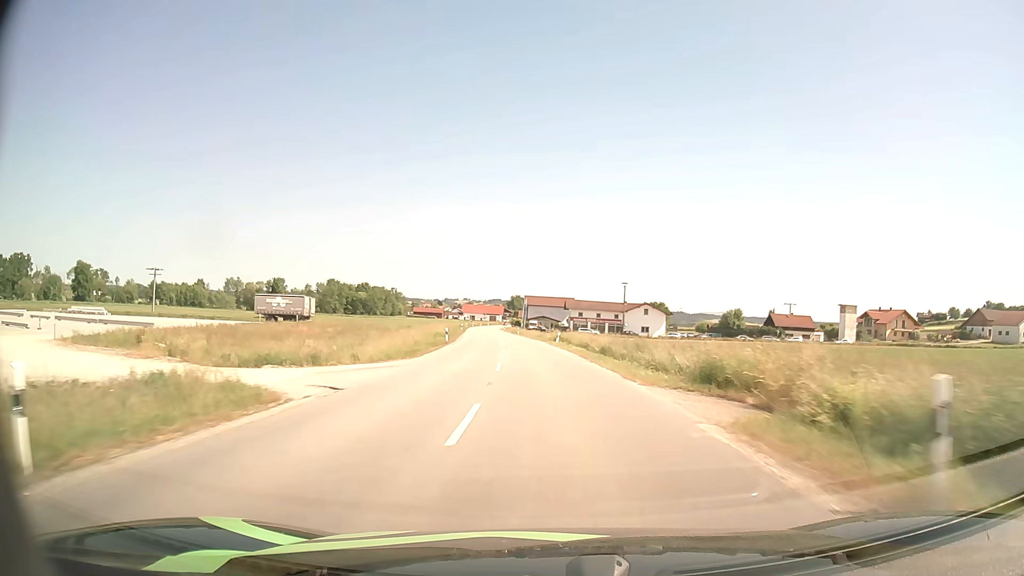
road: secondary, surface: asphalt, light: Day
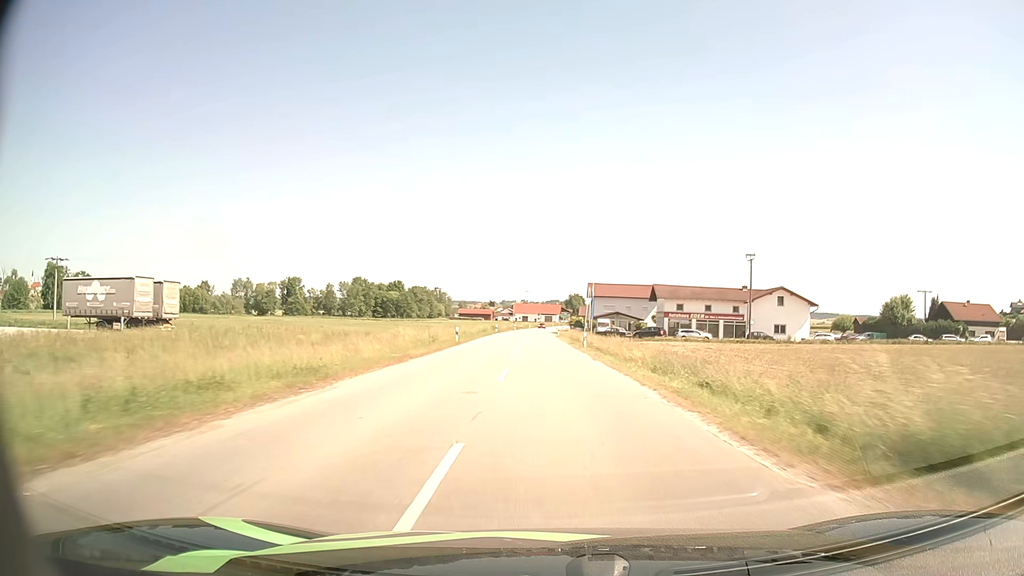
(-2.6, +51.8) m; -5°
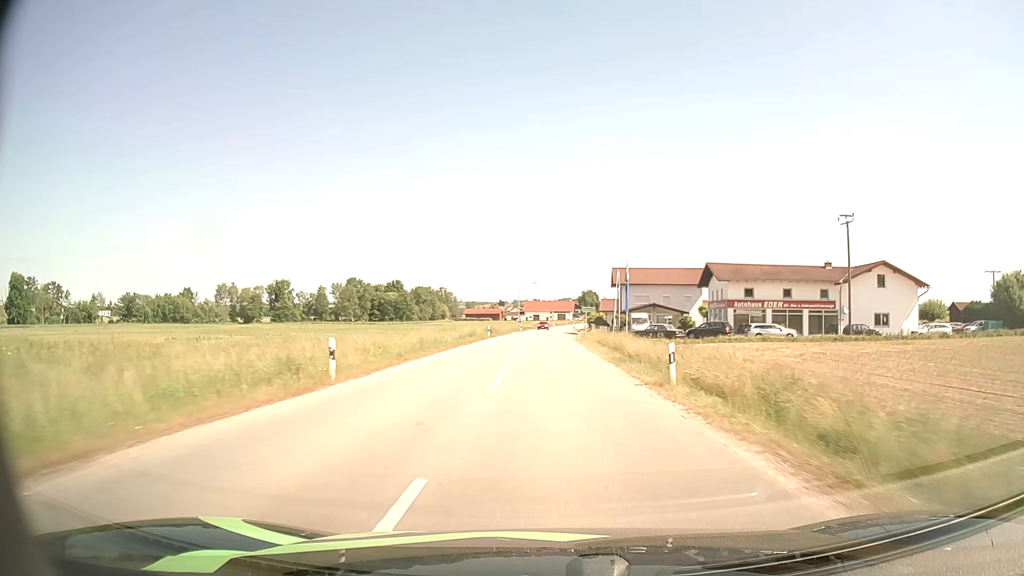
(-0.3, +25.6) m; -1°
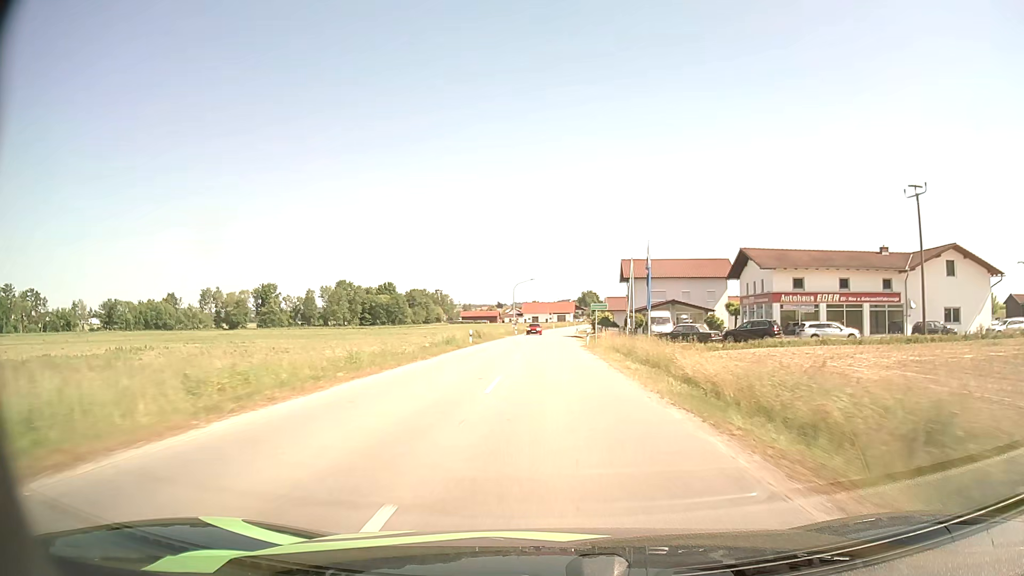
(0.0, +12.8) m; 0°
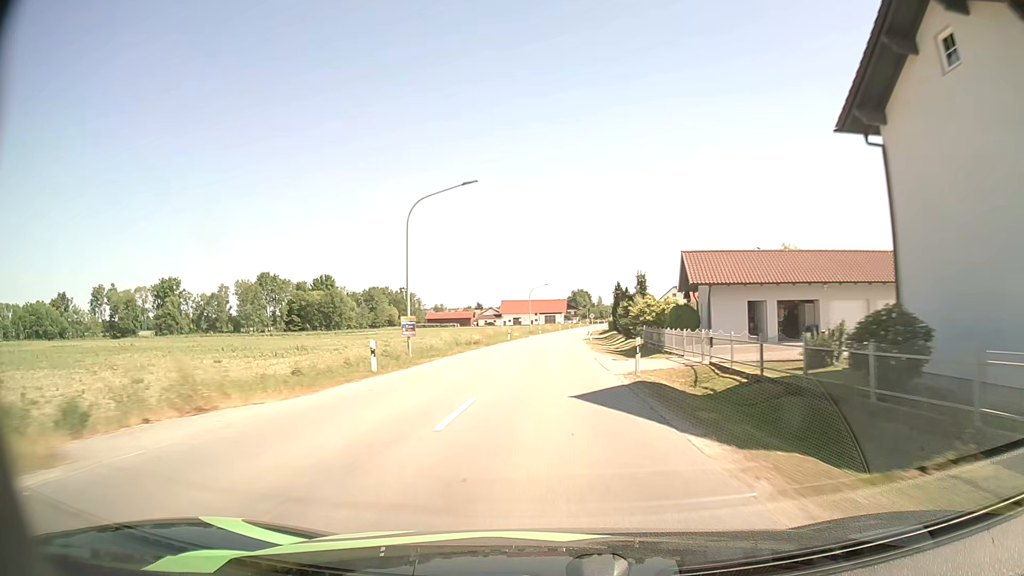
(+0.6, +64.6) m; +1°
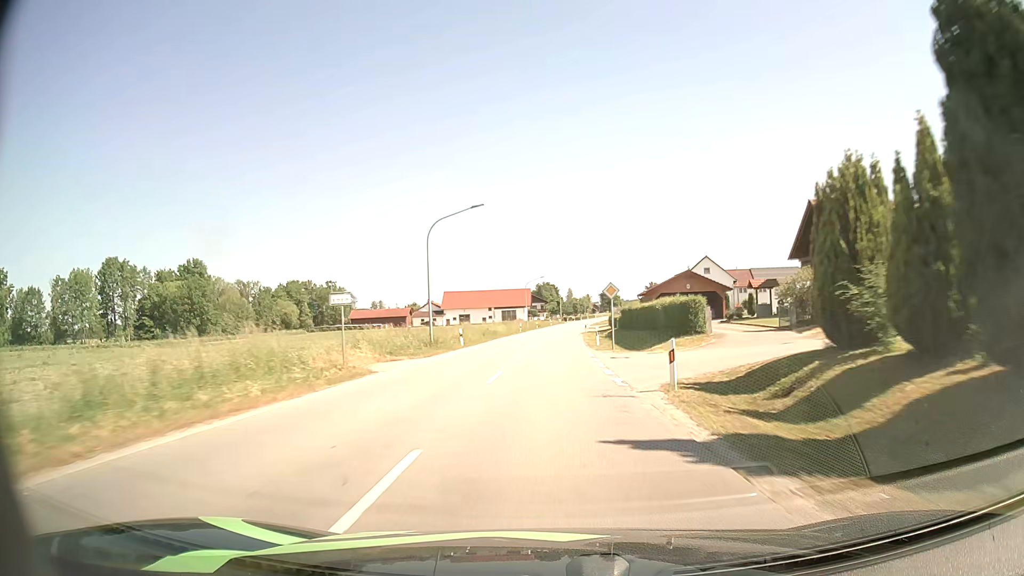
(+1.6, +65.3) m; +3°
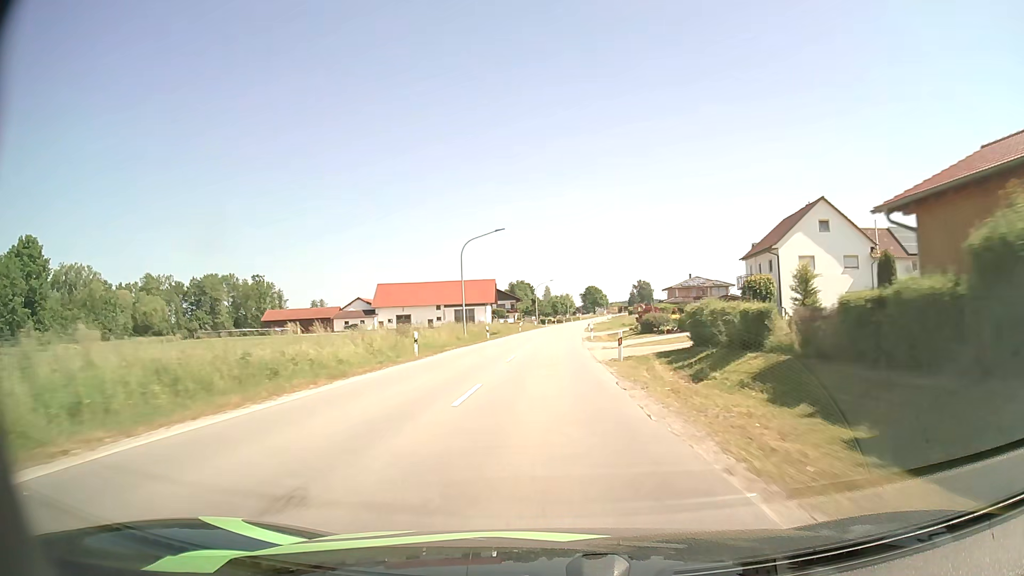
(+0.9, +52.2) m; +2°
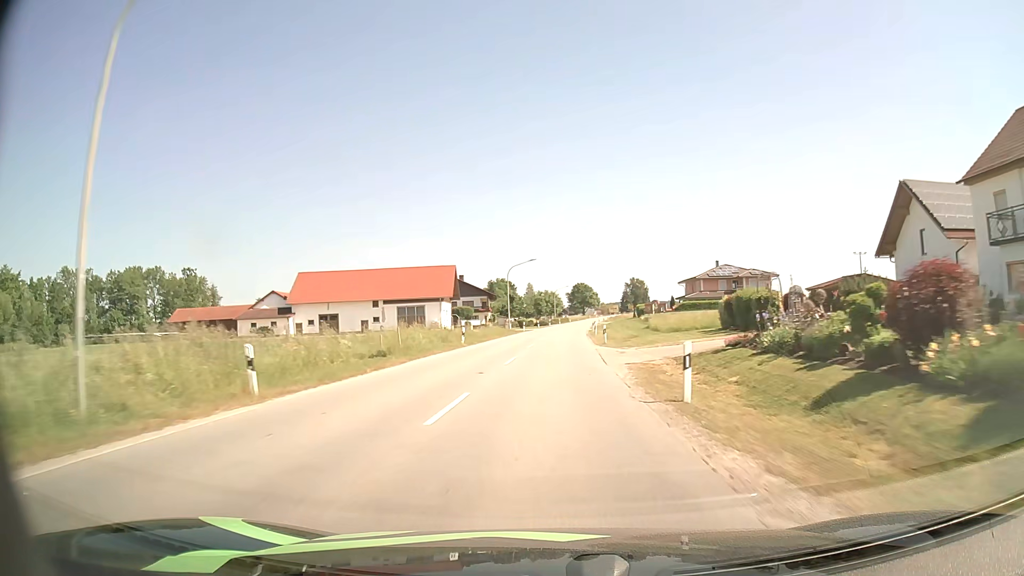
(+0.5, +38.1) m; +1°
(0, +10) (0, +20) (0, +30) (+1, +40) (+1, +50) (+2, +60) (+2, +70) (+3, +80) (+3, +90) (+4, +100) m
